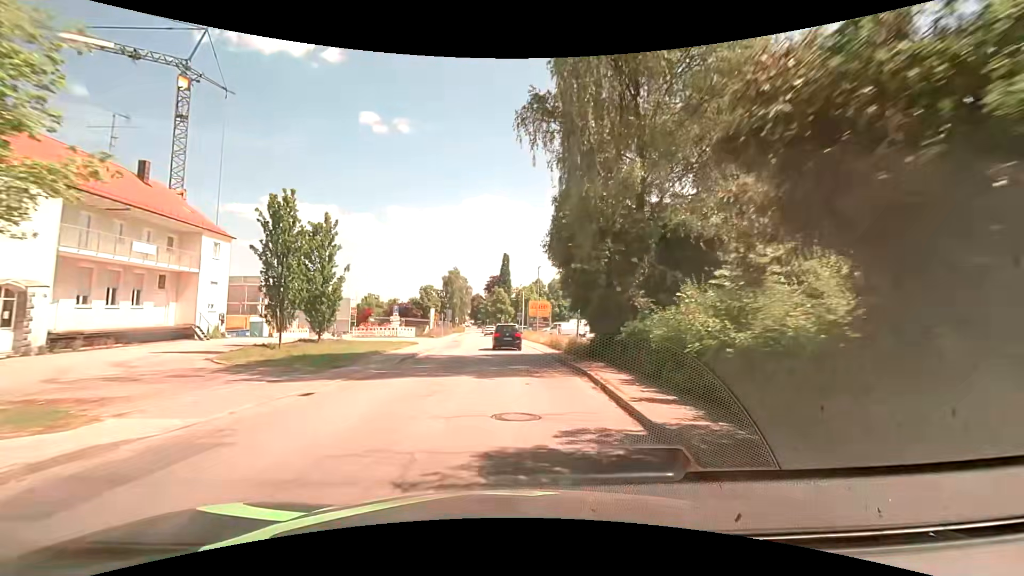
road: secondary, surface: asphalt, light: Day
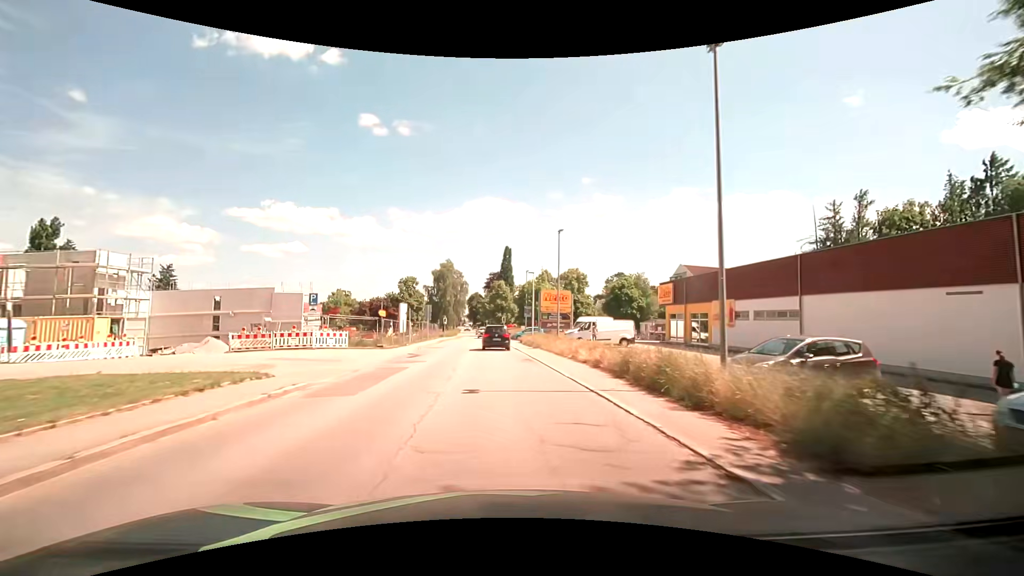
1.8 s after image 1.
(+0.1, +22.6) m; 0°
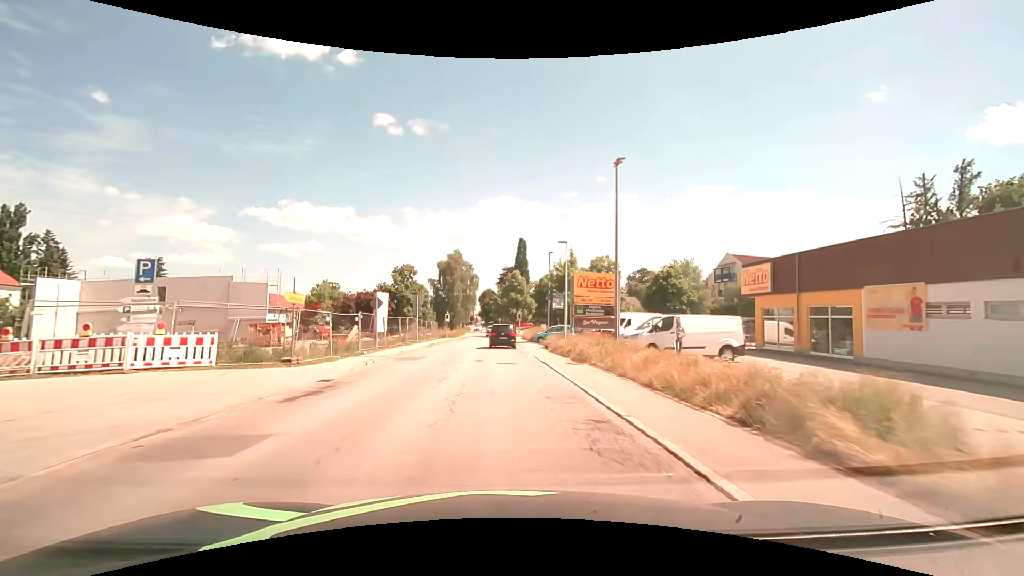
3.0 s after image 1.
(-0.1, +15.2) m; -1°
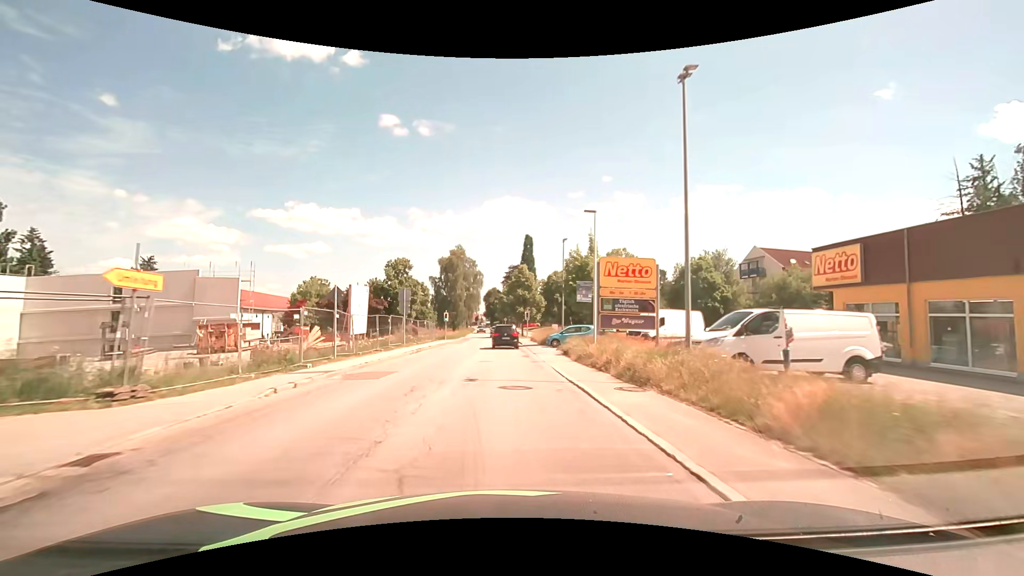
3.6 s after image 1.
(0.0, +7.6) m; 0°
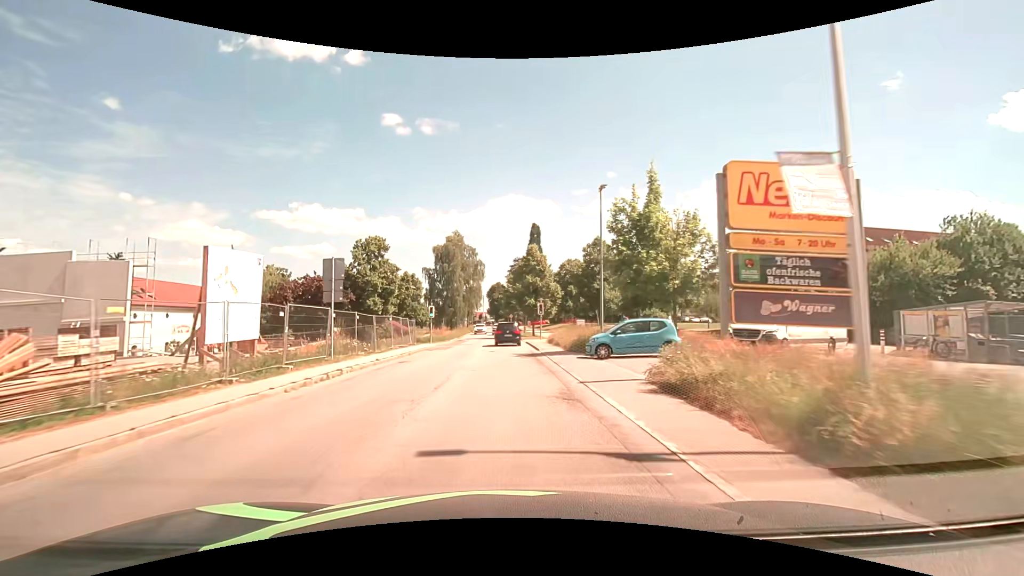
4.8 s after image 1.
(-0.1, +15.2) m; -1°
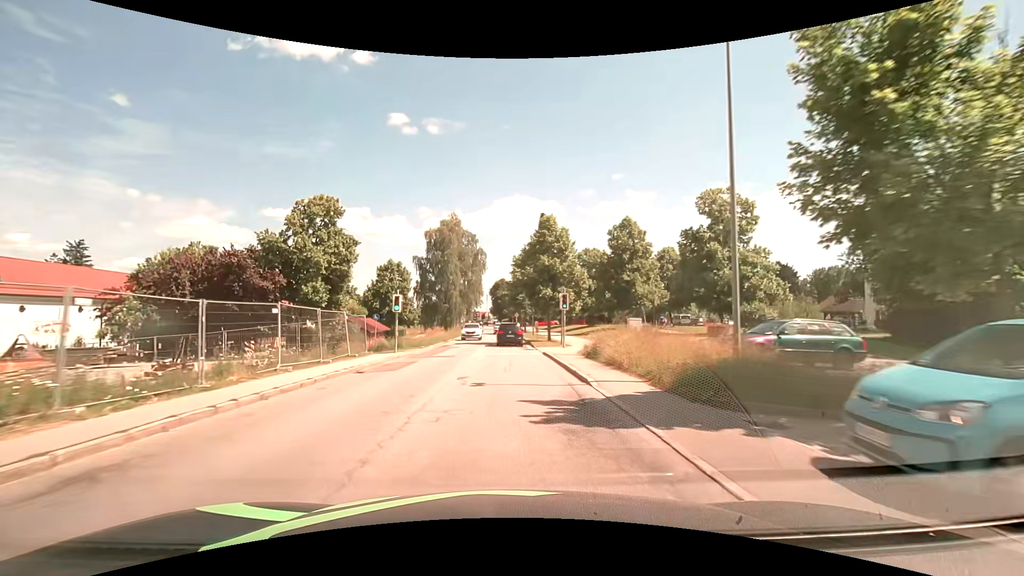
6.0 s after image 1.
(-0.1, +15.2) m; -1°
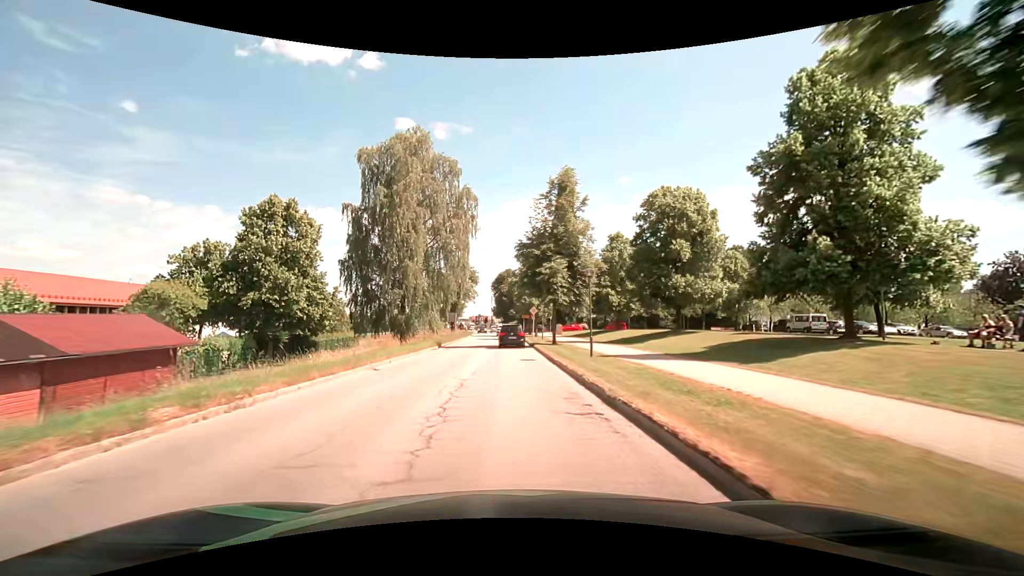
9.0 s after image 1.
(-0.2, +38.0) m; -1°
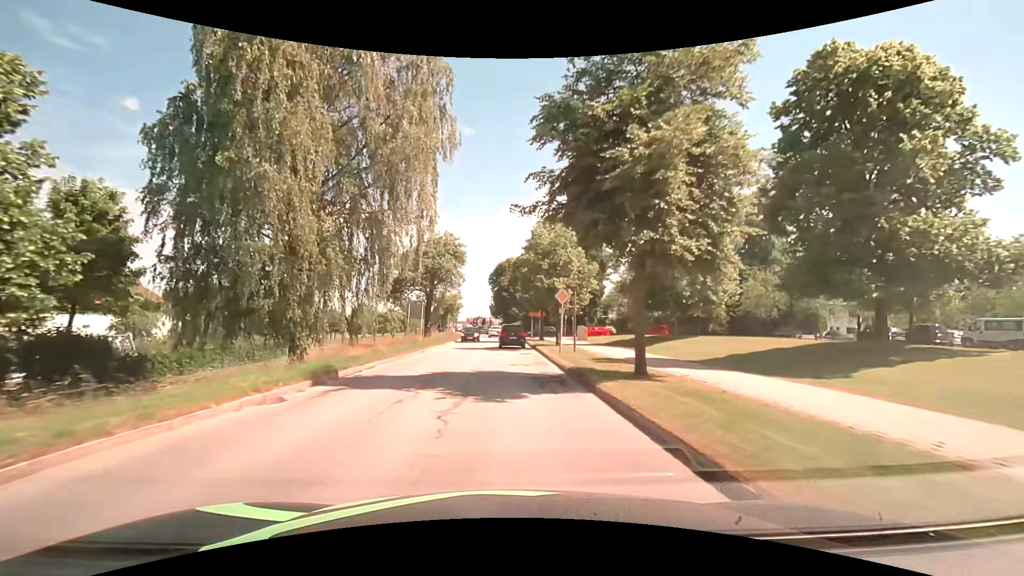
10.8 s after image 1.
(-0.2, +22.7) m; 0°
(0, +10) (0, +20) (0, +30) (0, +40) (0, +50) (-1, +60) (-1, +70) (-2, +80) (-3, +90) (-4, +100) m
